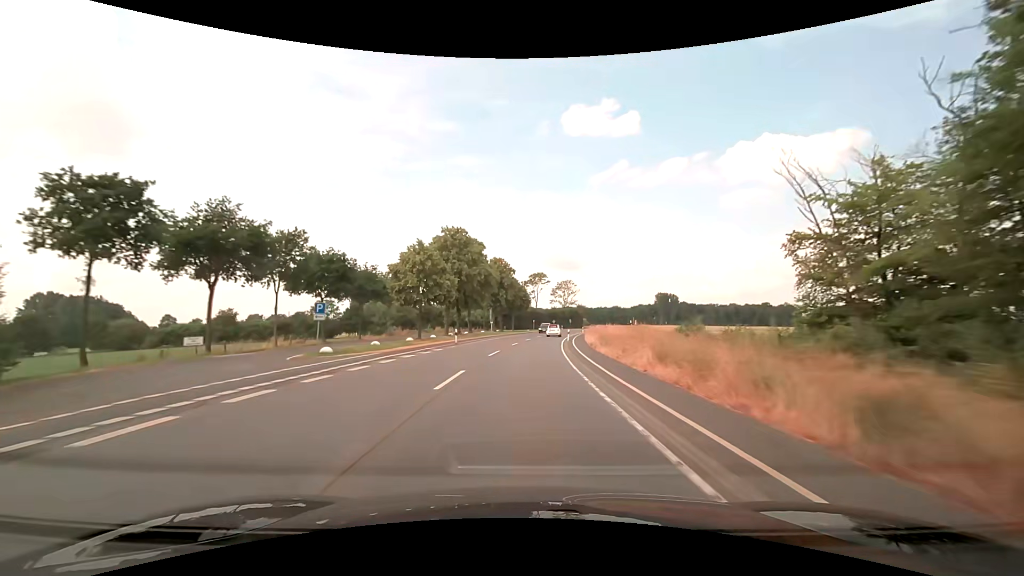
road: secondary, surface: asphalt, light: Day
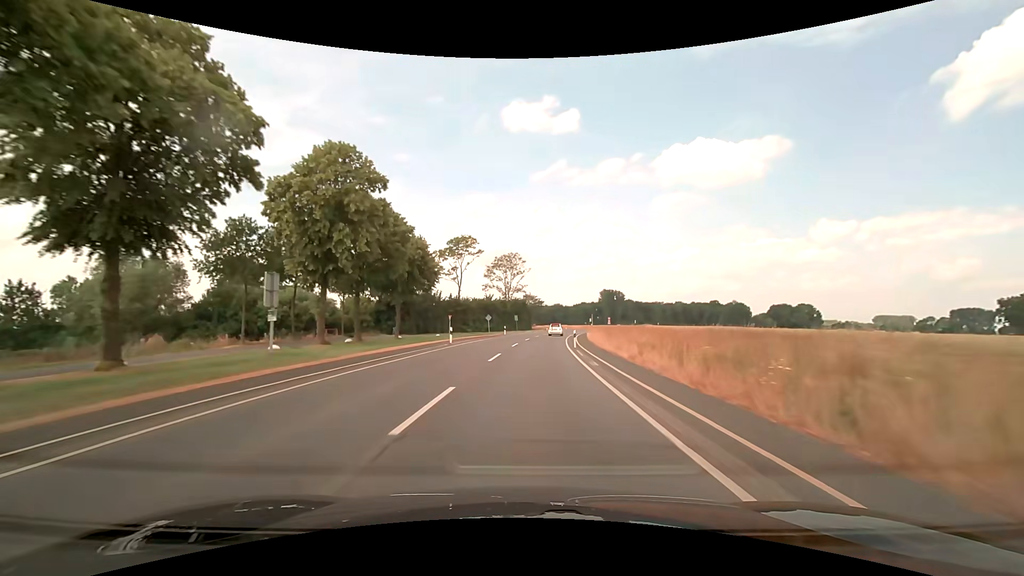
(+3.7, +64.1) m; +7°
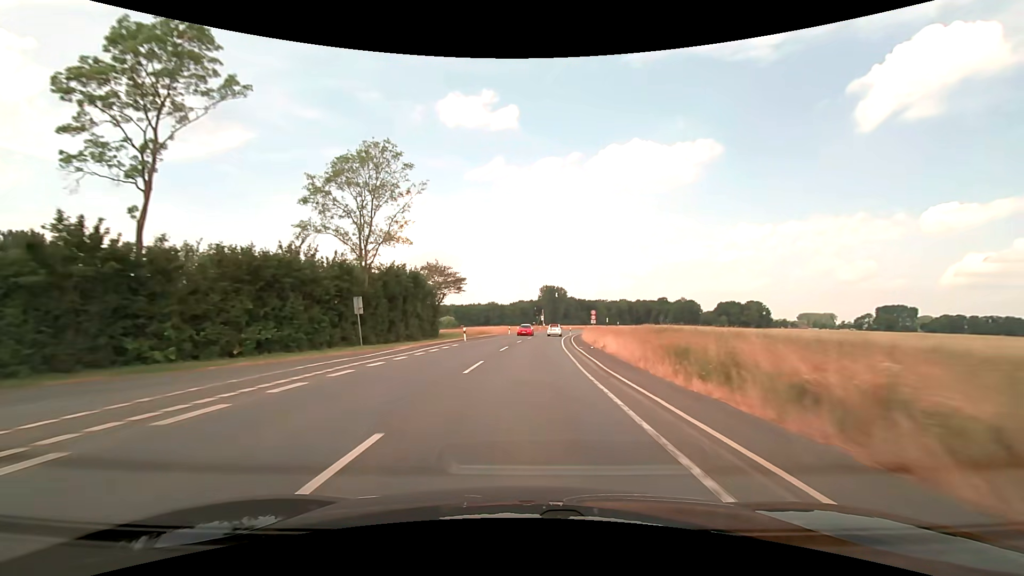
(+4.2, +64.0) m; +7°
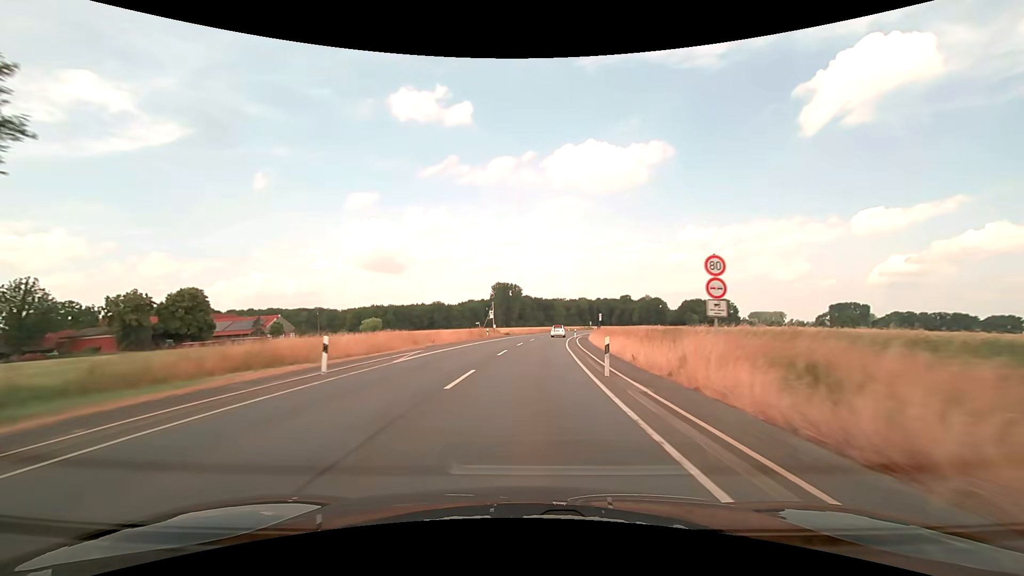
(+2.4, +51.4) m; +5°
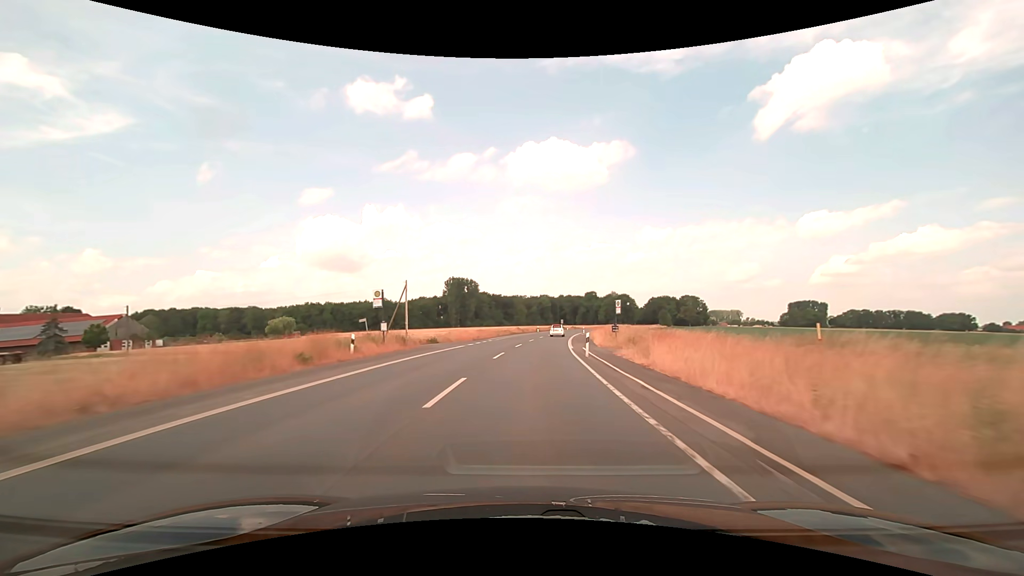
(+1.5, +38.5) m; +5°
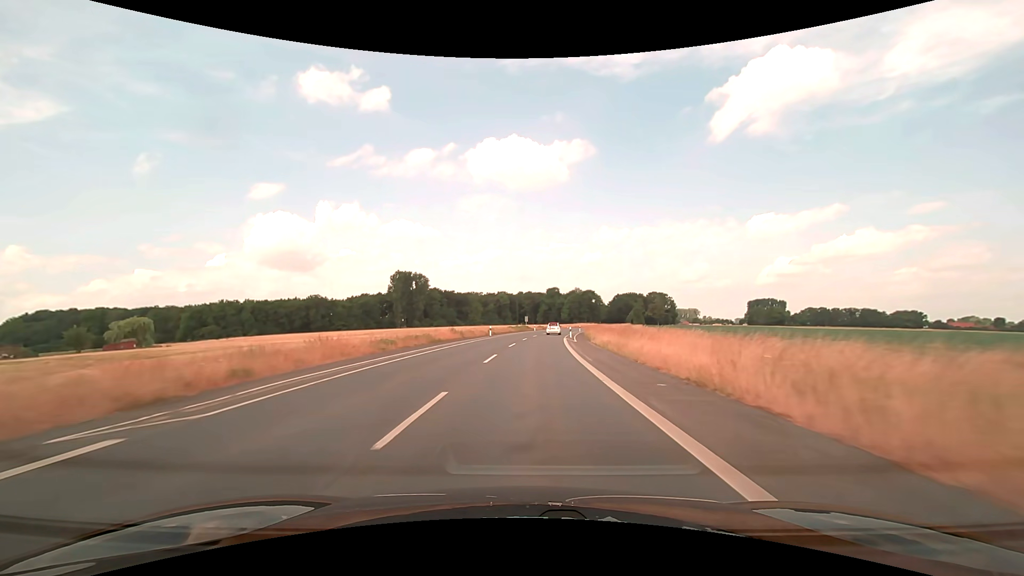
(+1.7, +38.5) m; +5°
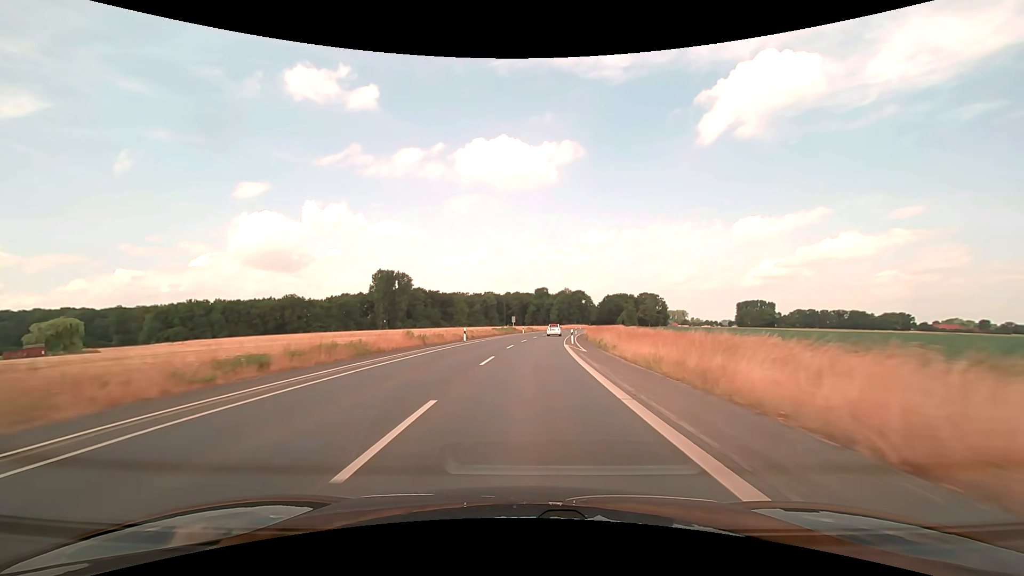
(+0.1, +12.9) m; +1°
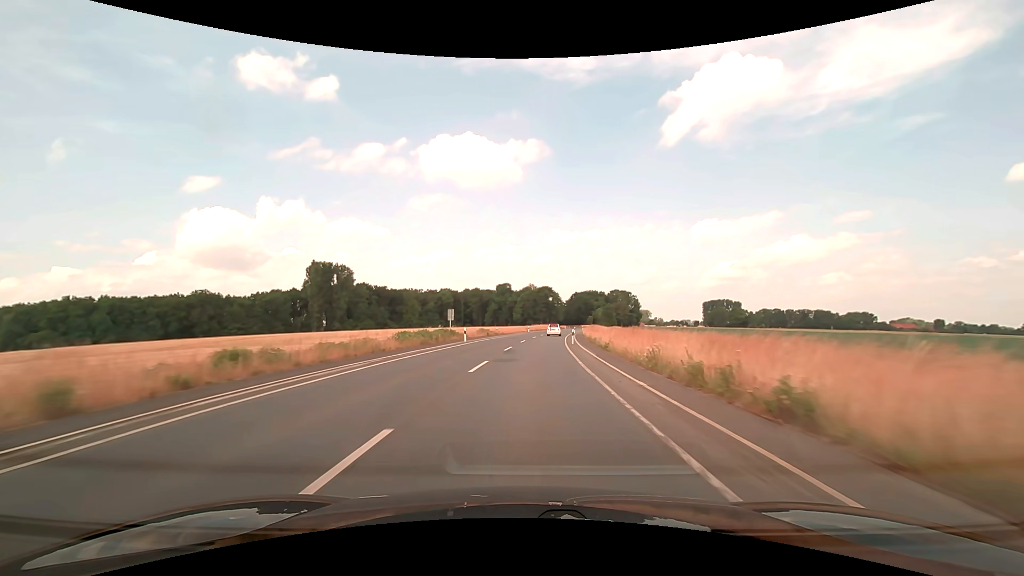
(+1.4, +38.5) m; +4°
(0, +10) (0, +20) (+1, +30) (+2, +40) (+2, +50) (+3, +60) (+5, +70) (+6, +80) (+7, +90) (+9, +100) m
